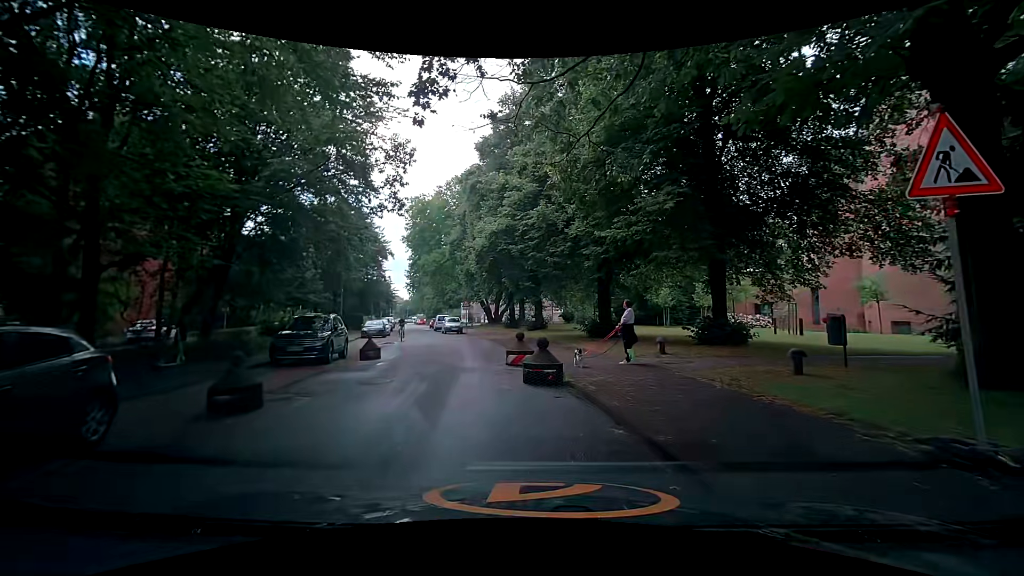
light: Day
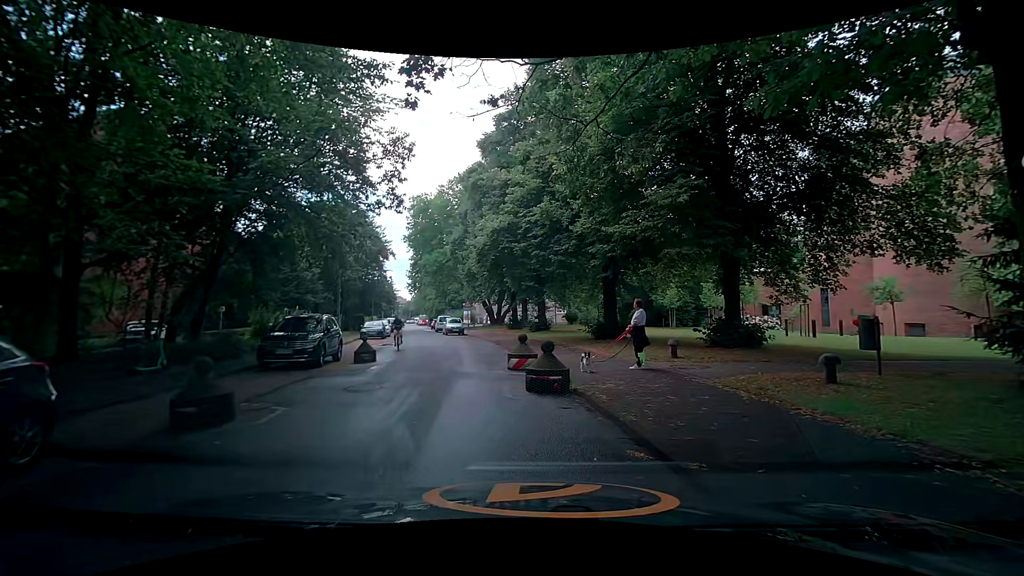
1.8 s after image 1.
(0.0, +0.9) m; 0°
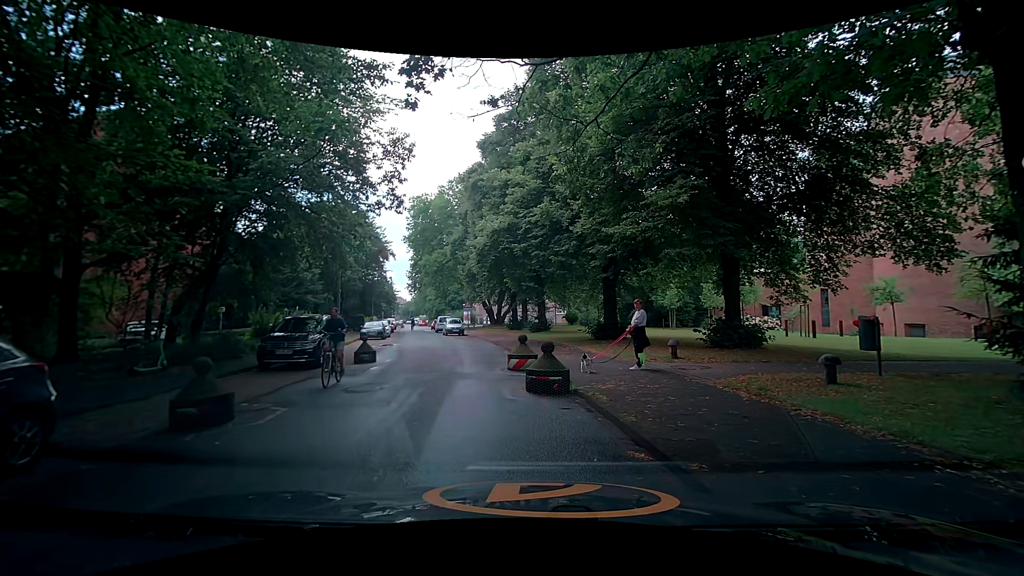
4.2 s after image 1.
(0.0, +0.1) m; 0°
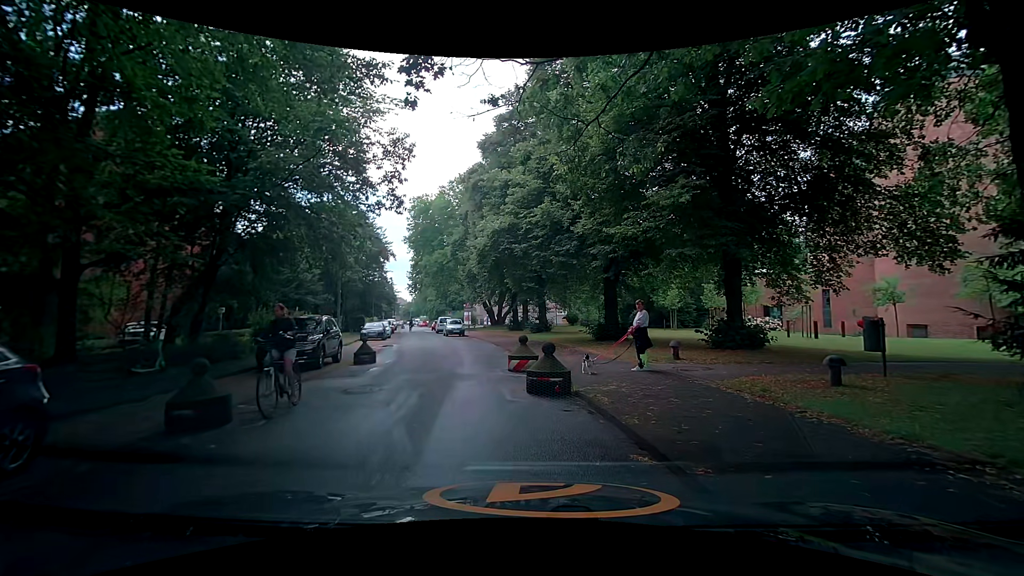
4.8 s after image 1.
(0.0, +0.1) m; 0°
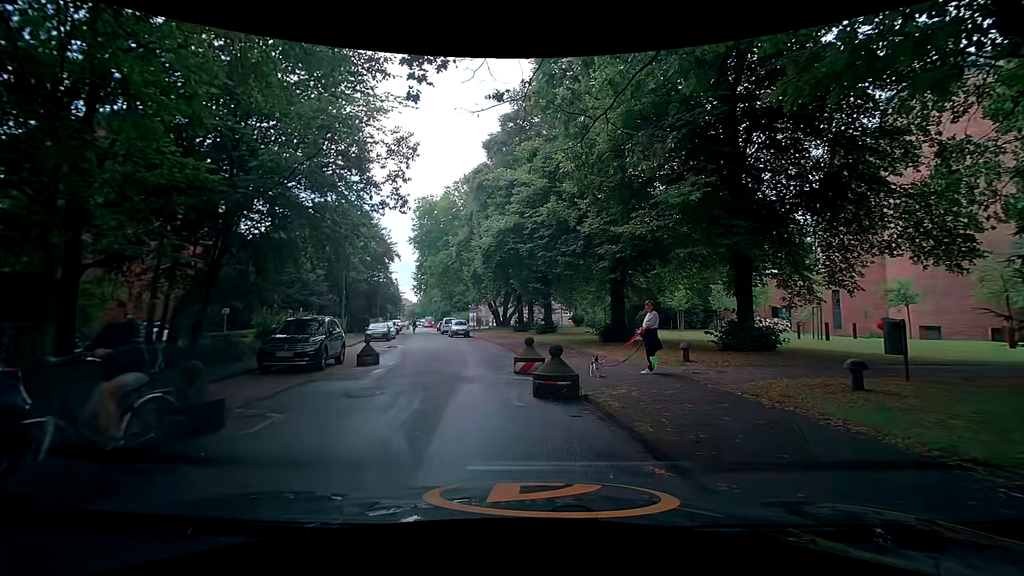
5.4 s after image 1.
(0.0, +0.3) m; 0°
